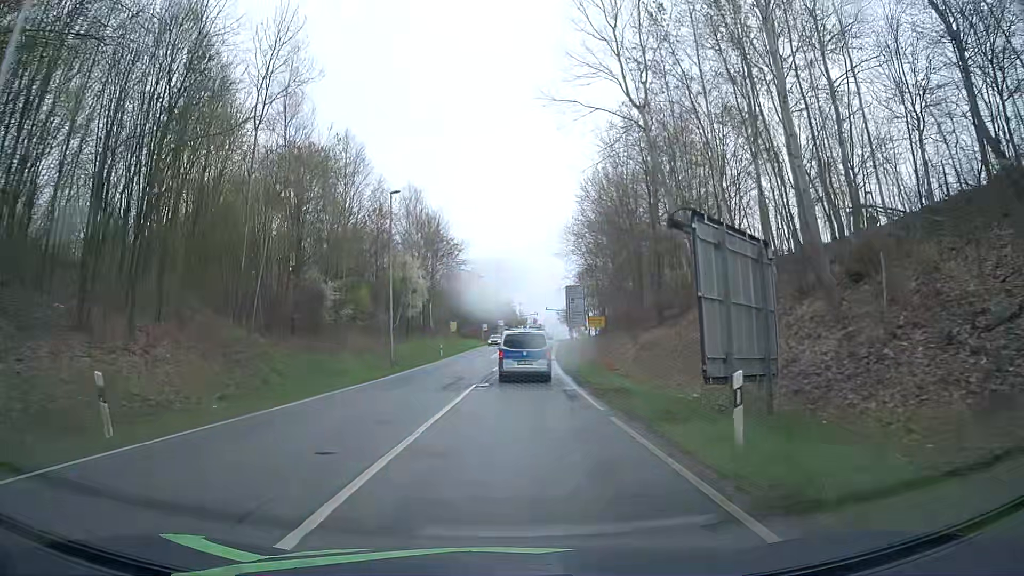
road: secondary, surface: asphalt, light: Day
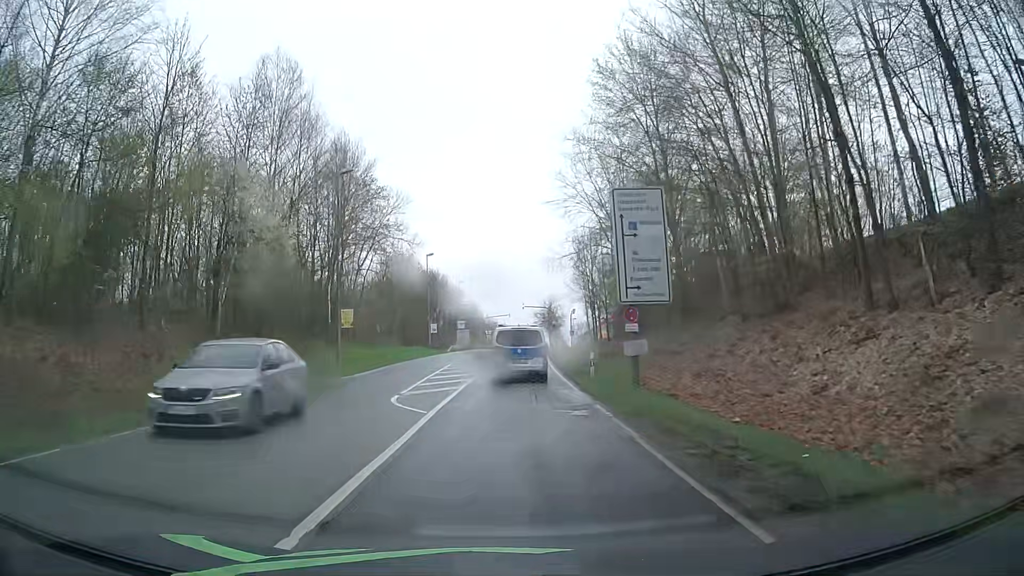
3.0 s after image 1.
(+0.5, +35.1) m; +2°
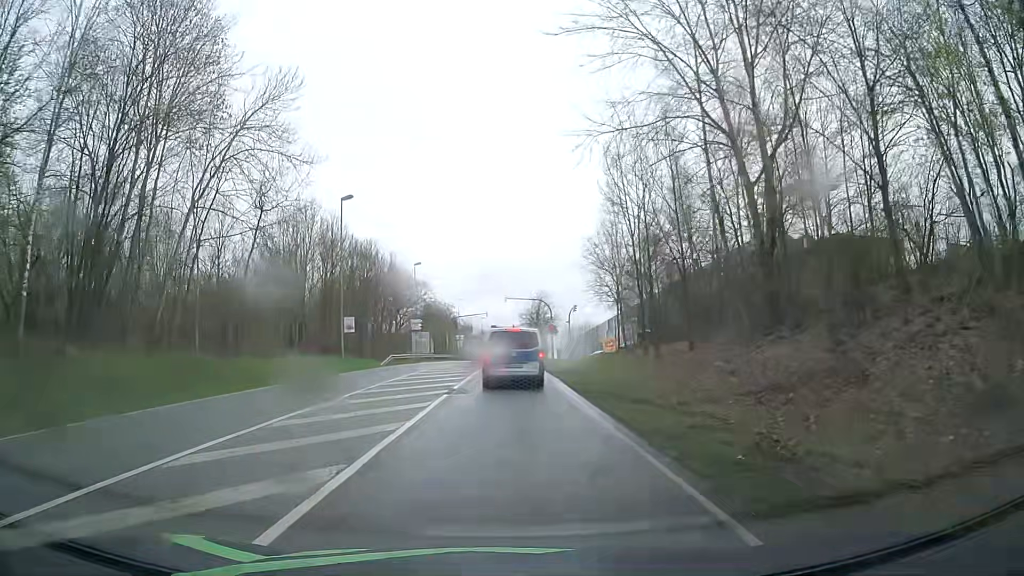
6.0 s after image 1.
(+0.4, +30.3) m; +1°
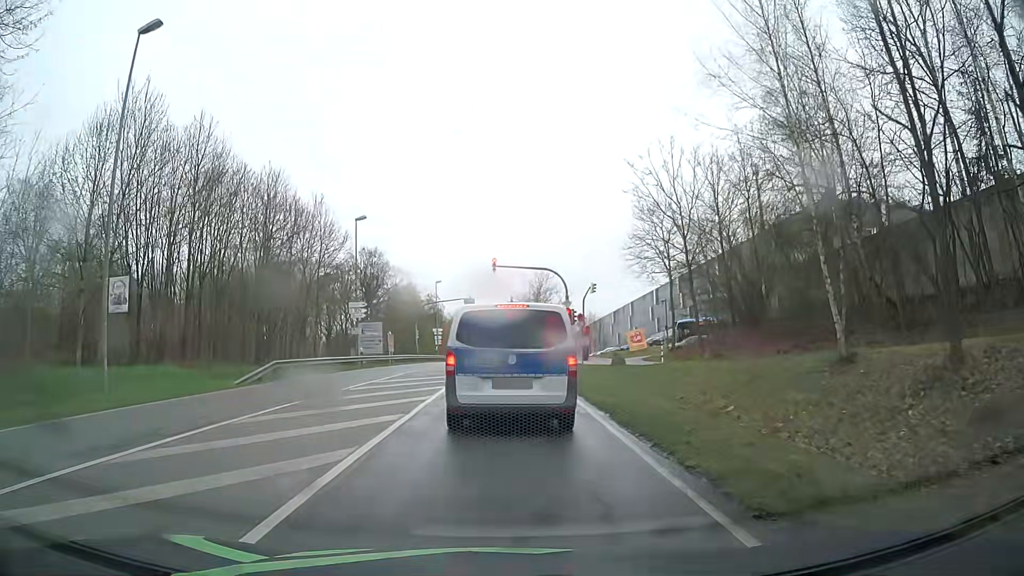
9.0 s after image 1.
(+0.3, +23.8) m; +2°
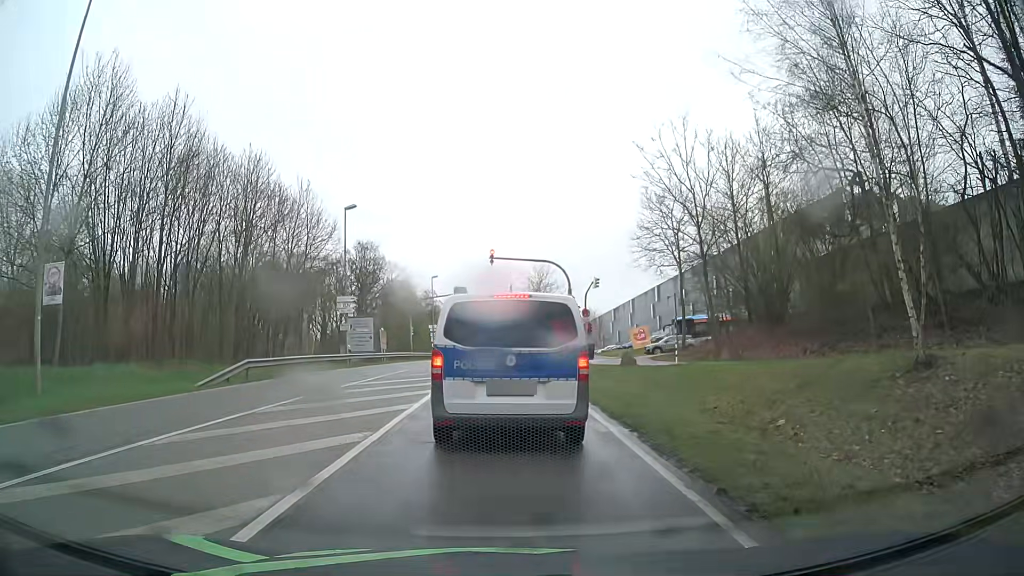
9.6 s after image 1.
(0.0, +2.7) m; 0°
